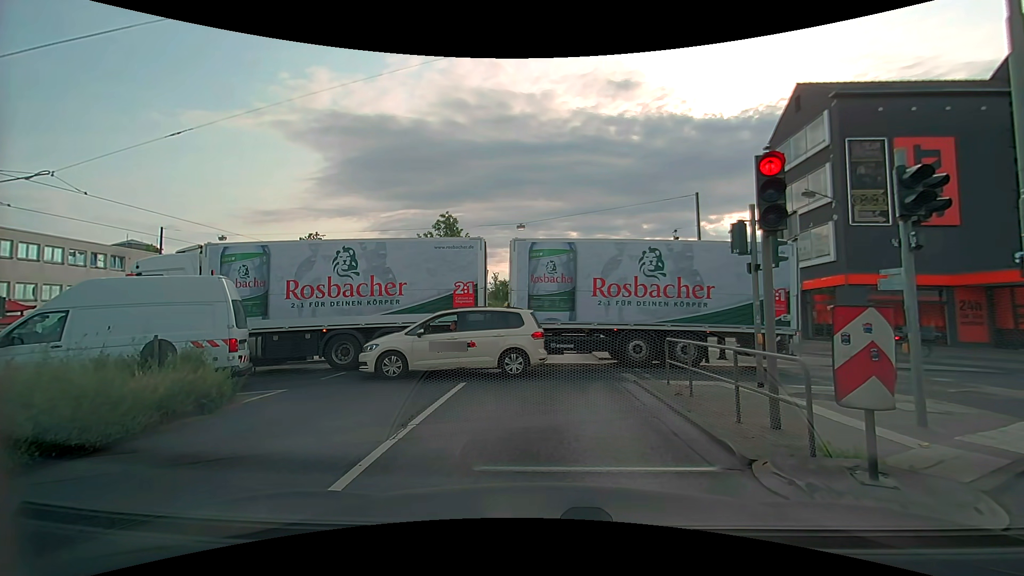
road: primary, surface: asphalt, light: Day
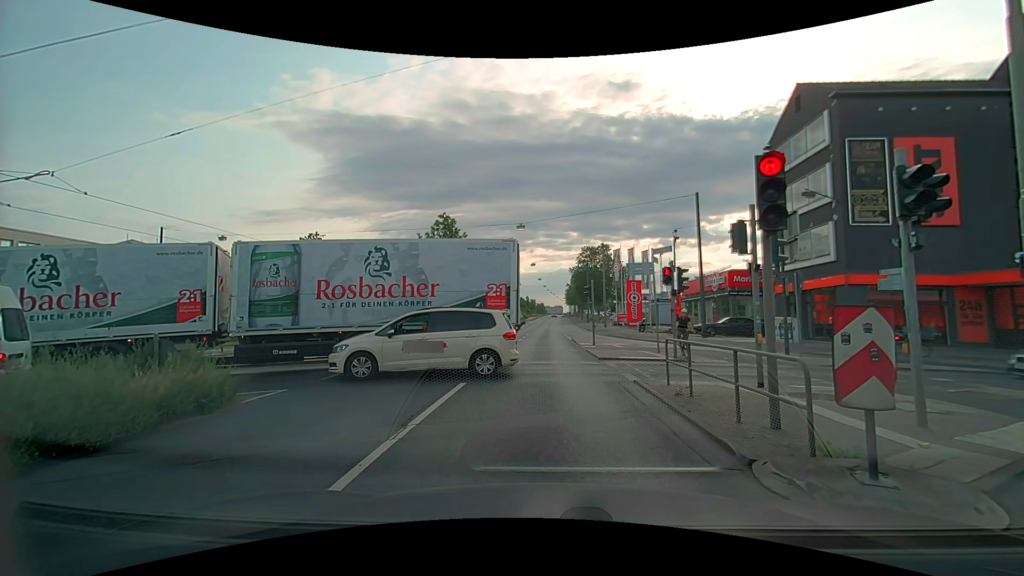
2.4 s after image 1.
(0.0, 0.0) m; 0°
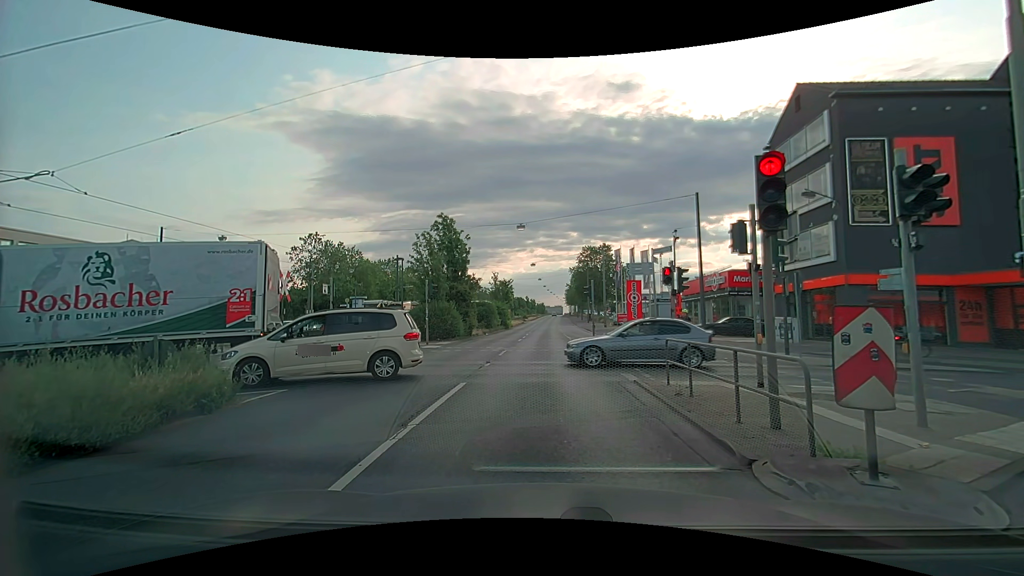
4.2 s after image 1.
(0.0, 0.0) m; 0°
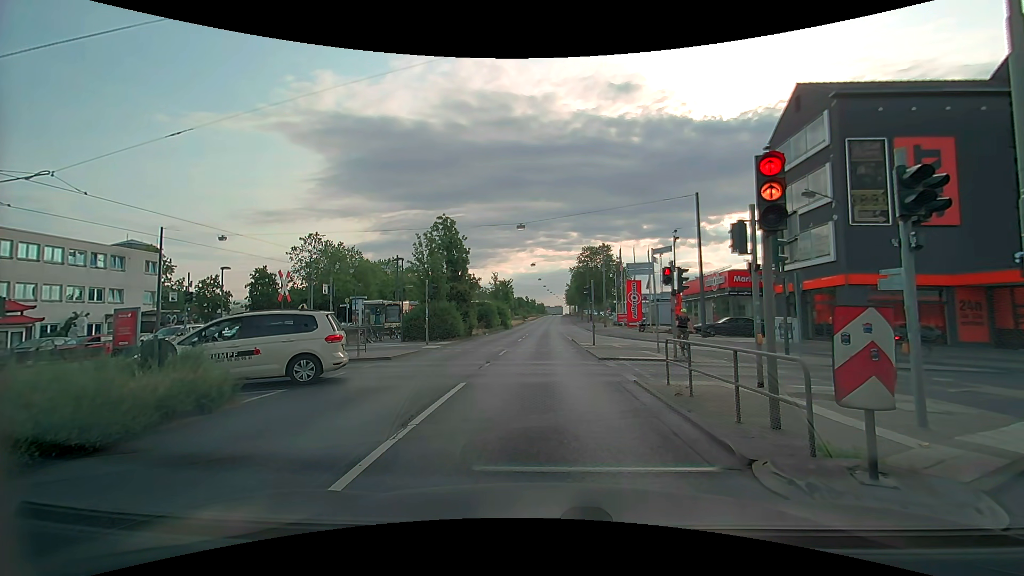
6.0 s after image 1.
(0.0, 0.0) m; 0°
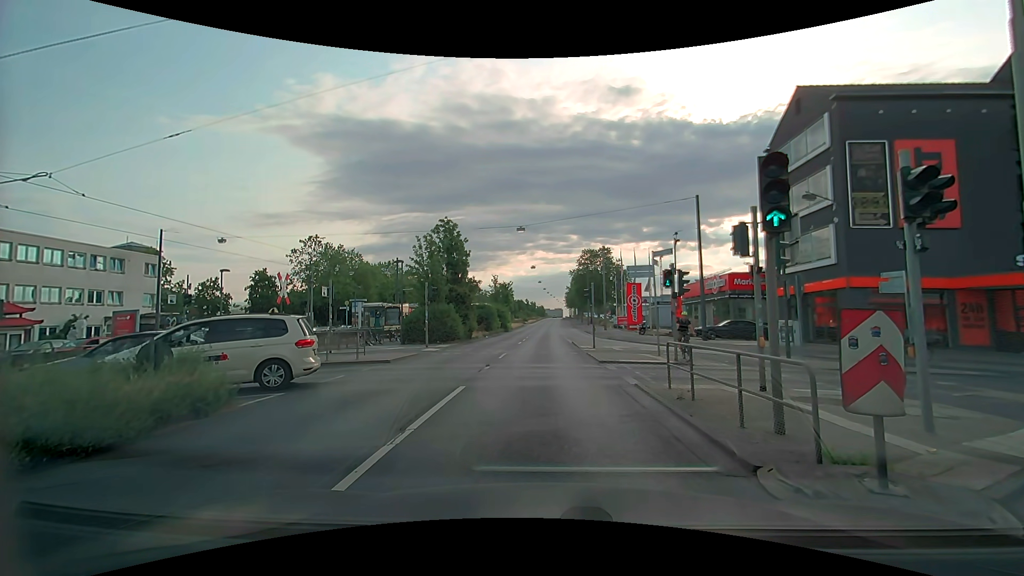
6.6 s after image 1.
(0.0, +0.1) m; 0°
